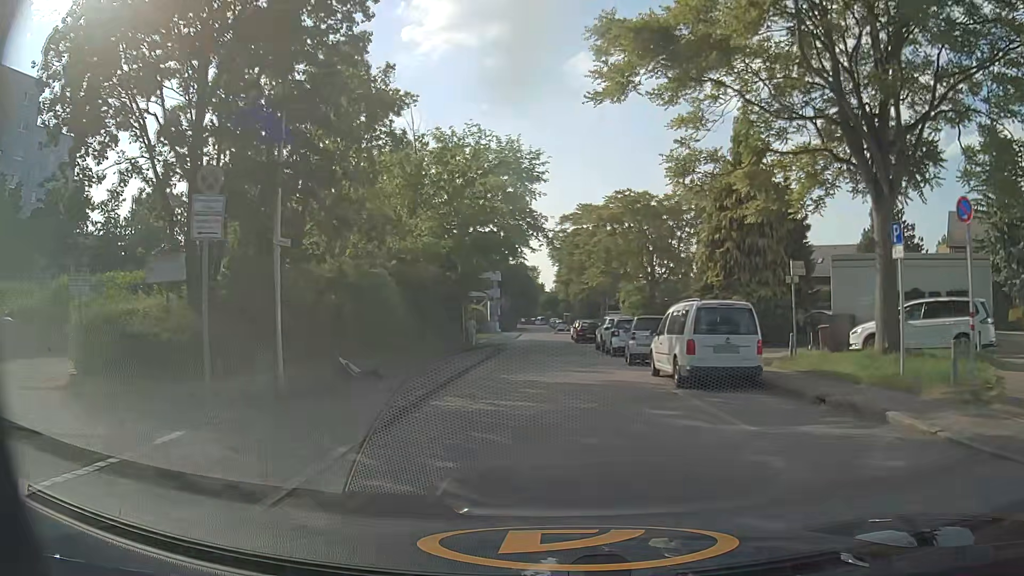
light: Day
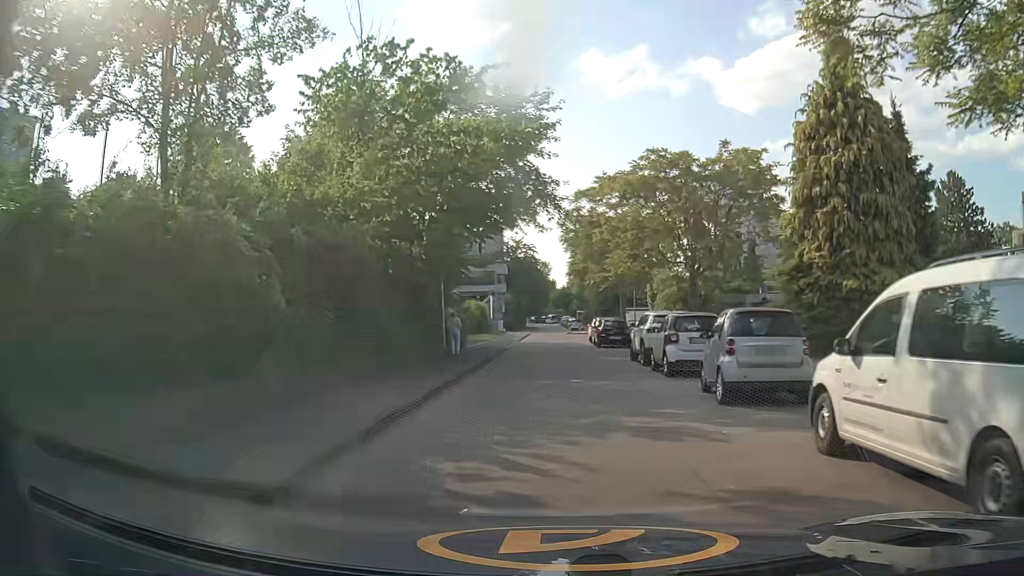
(-0.2, +10.4) m; -2°
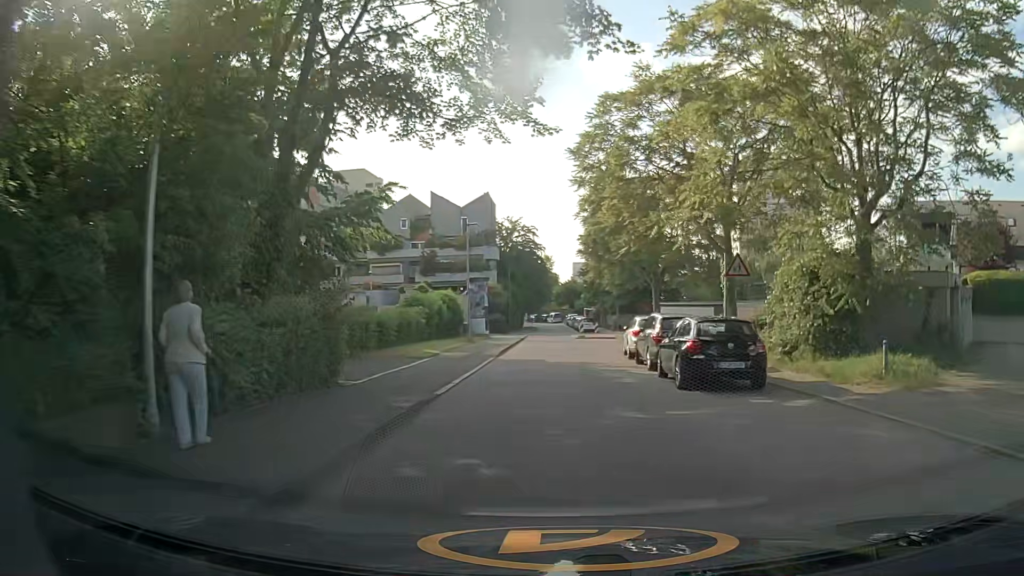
(-0.2, +20.9) m; -1°
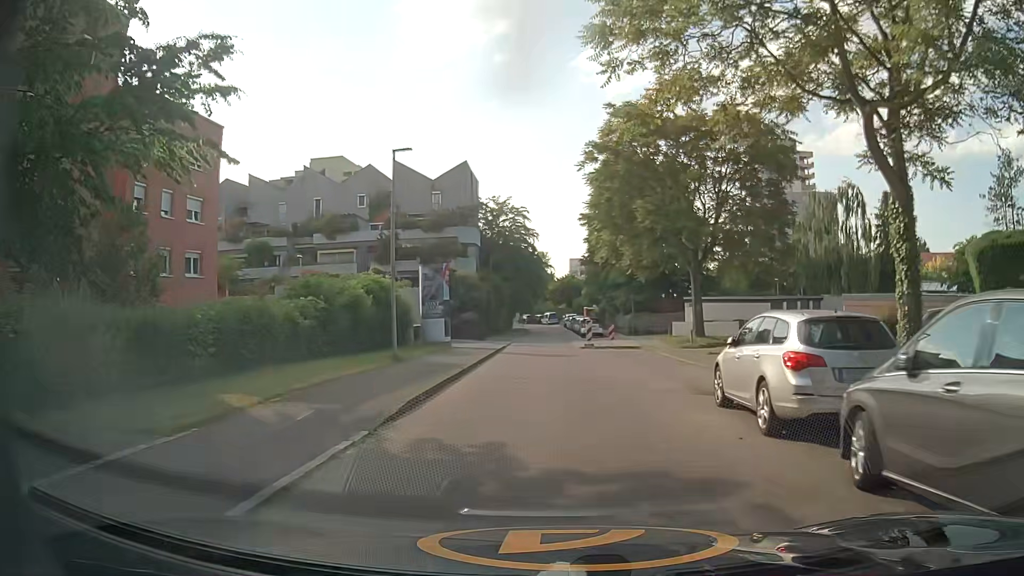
(+0.2, +15.6) m; +1°
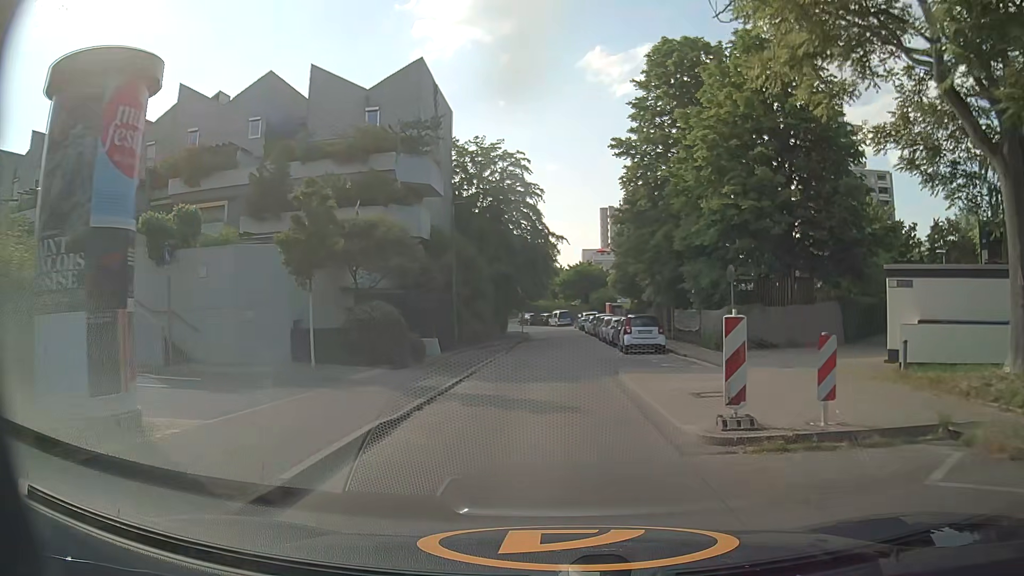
(-0.1, +25.0) m; -1°
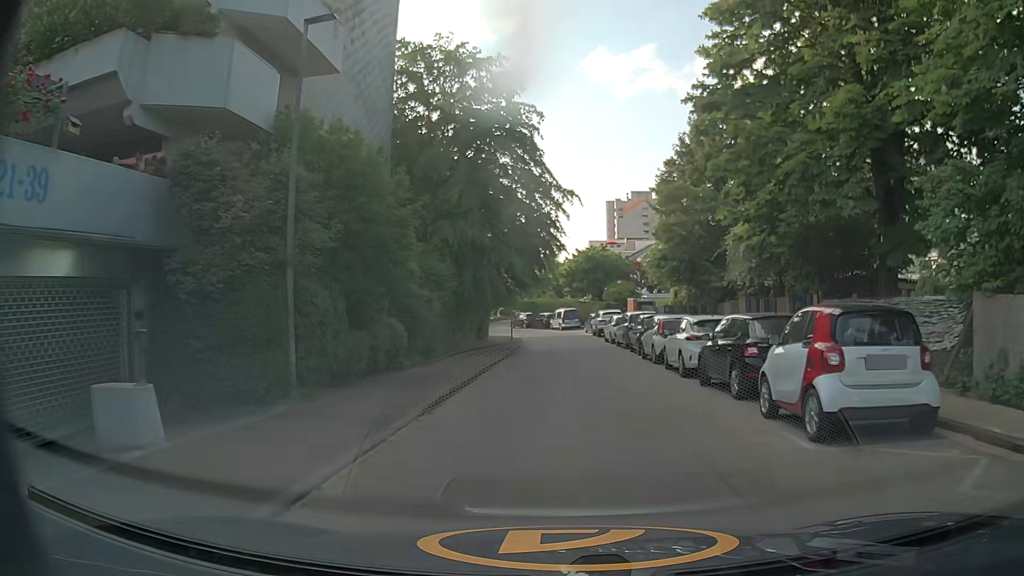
(-0.1, +19.1) m; 0°
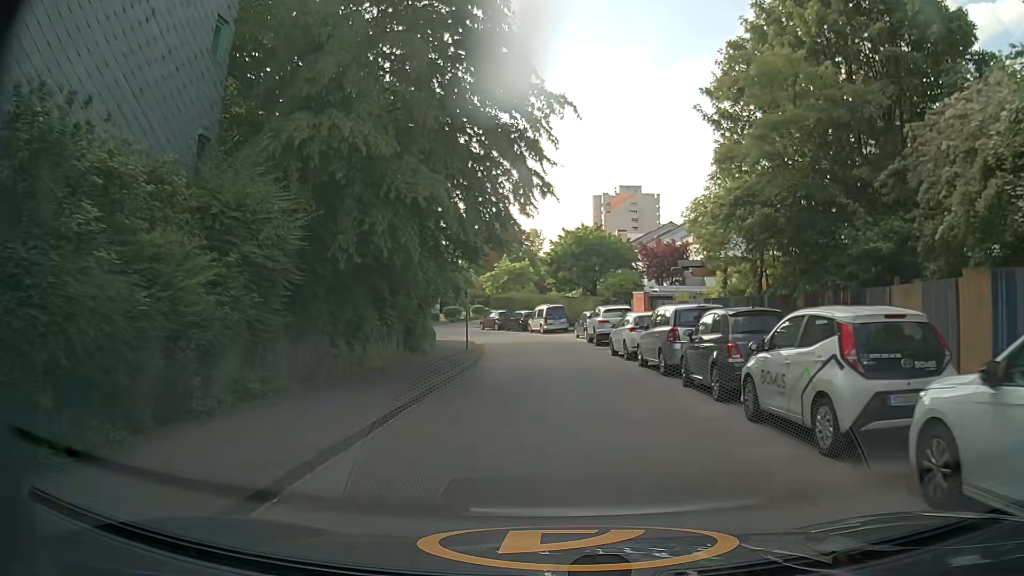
(+0.2, +14.2) m; +2°
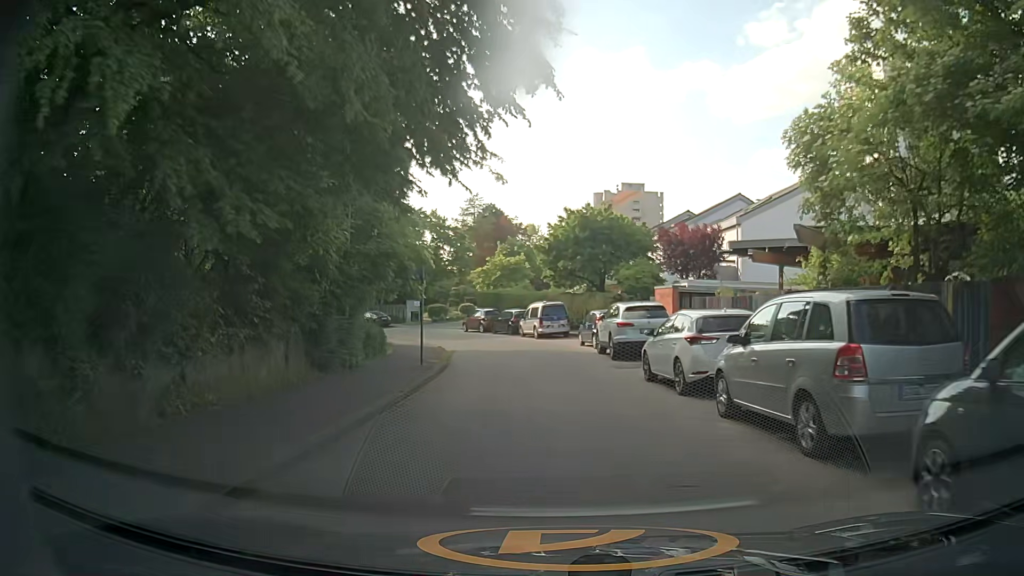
(-0.1, +9.1) m; -1°
